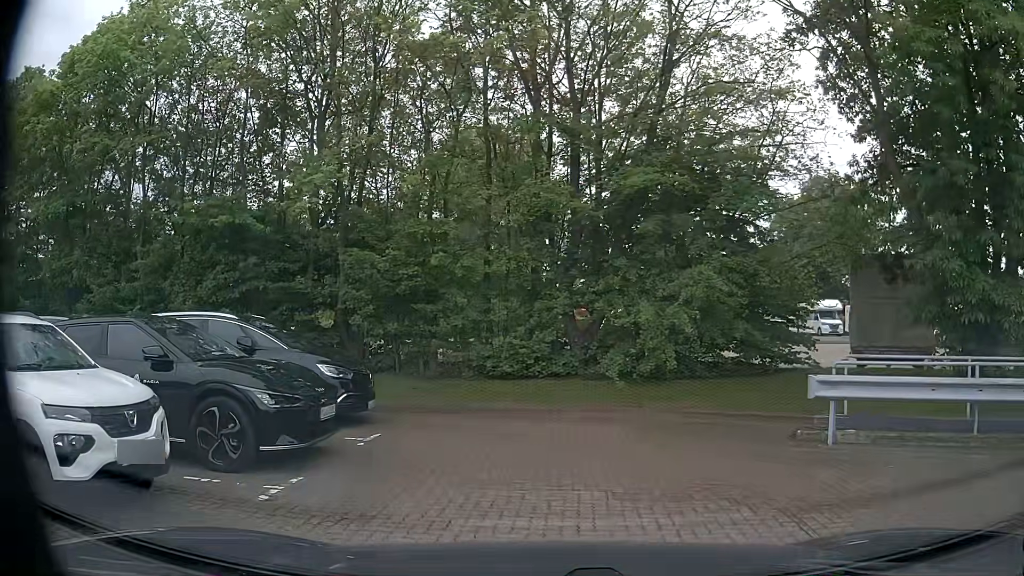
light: Day
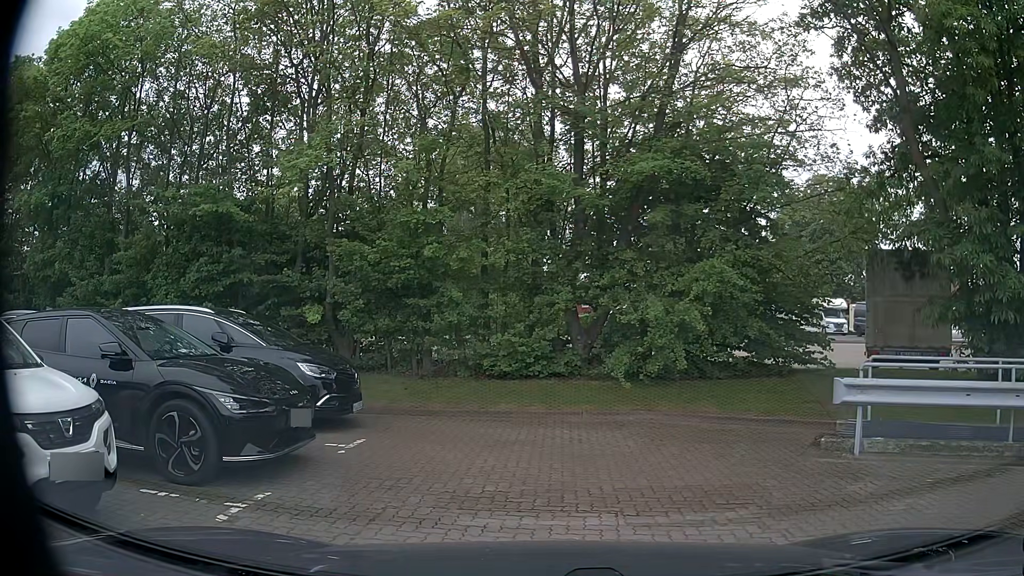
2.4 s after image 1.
(0.0, +0.8) m; 0°
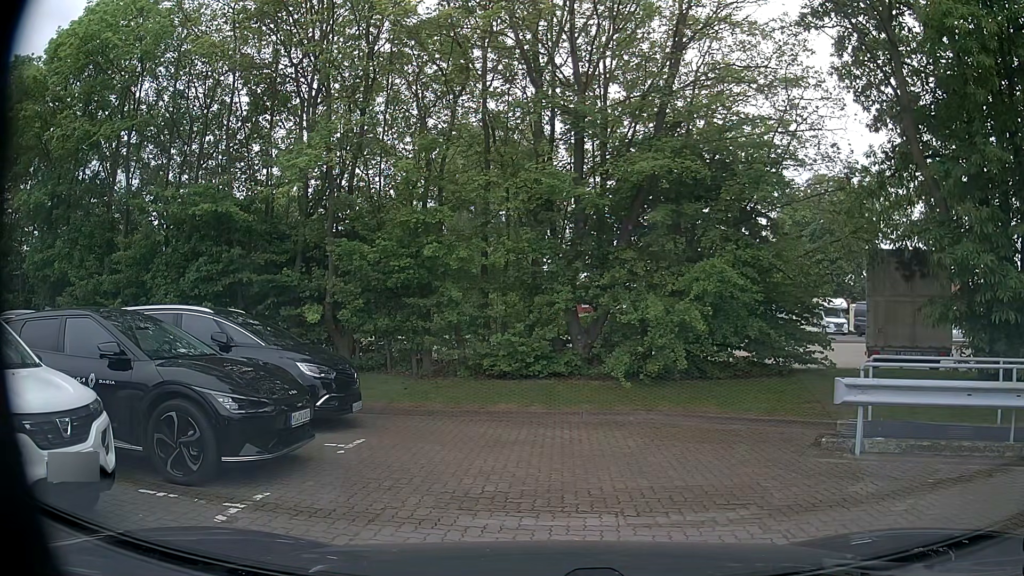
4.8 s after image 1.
(0.0, +0.1) m; 0°
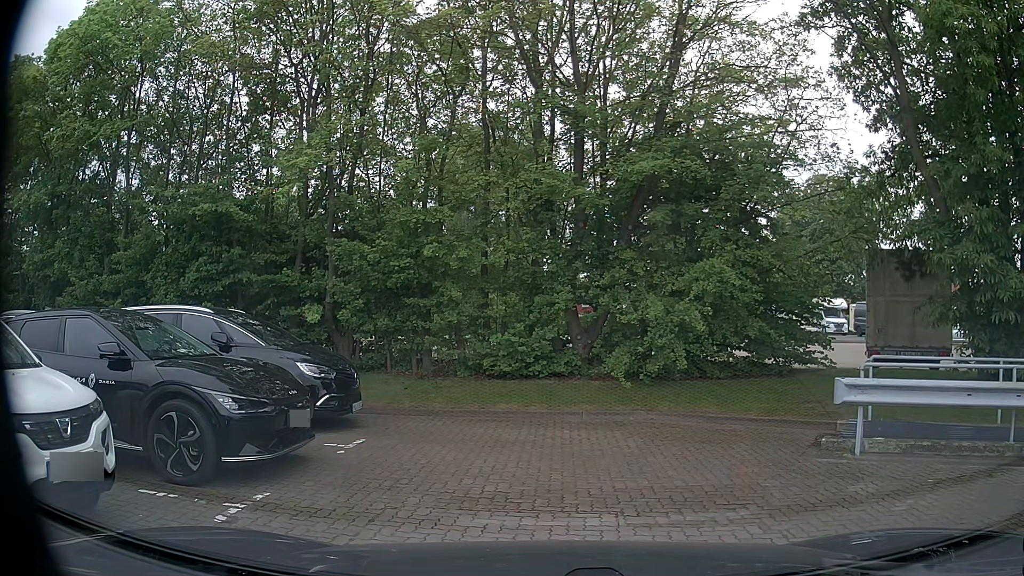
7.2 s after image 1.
(0.0, +0.1) m; 0°
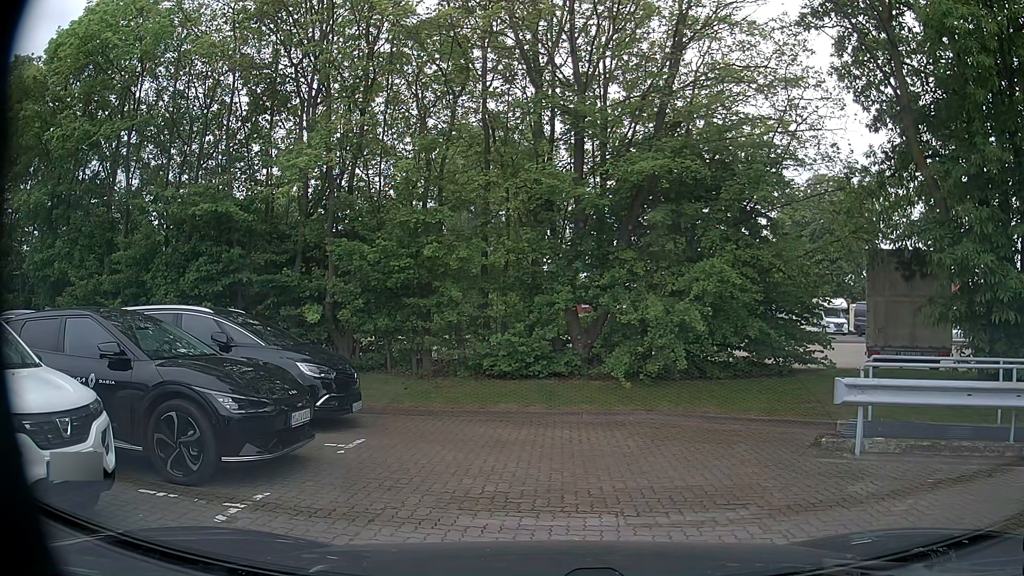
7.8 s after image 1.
(0.0, 0.0) m; 0°
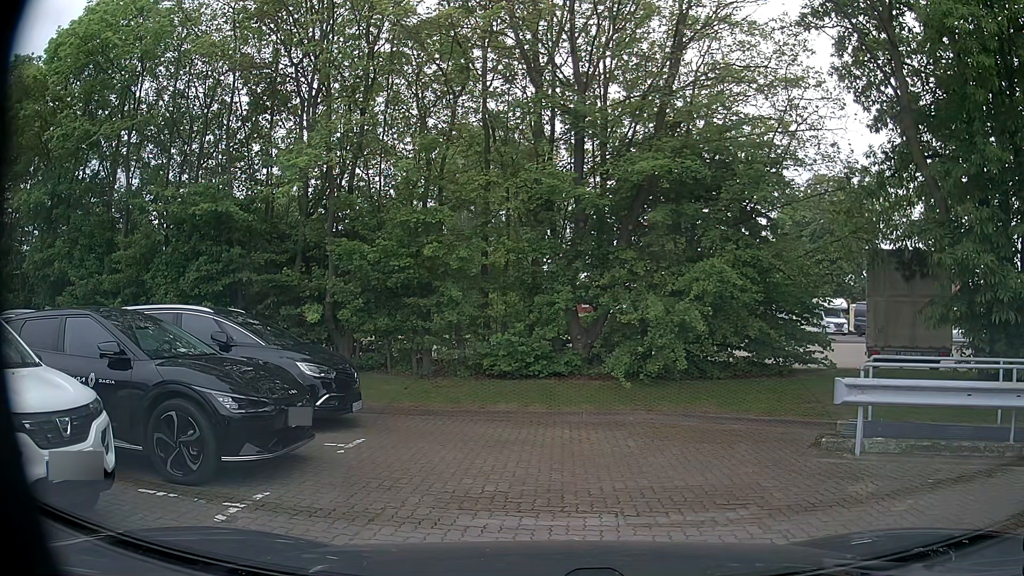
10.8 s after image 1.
(0.0, 0.0) m; 0°
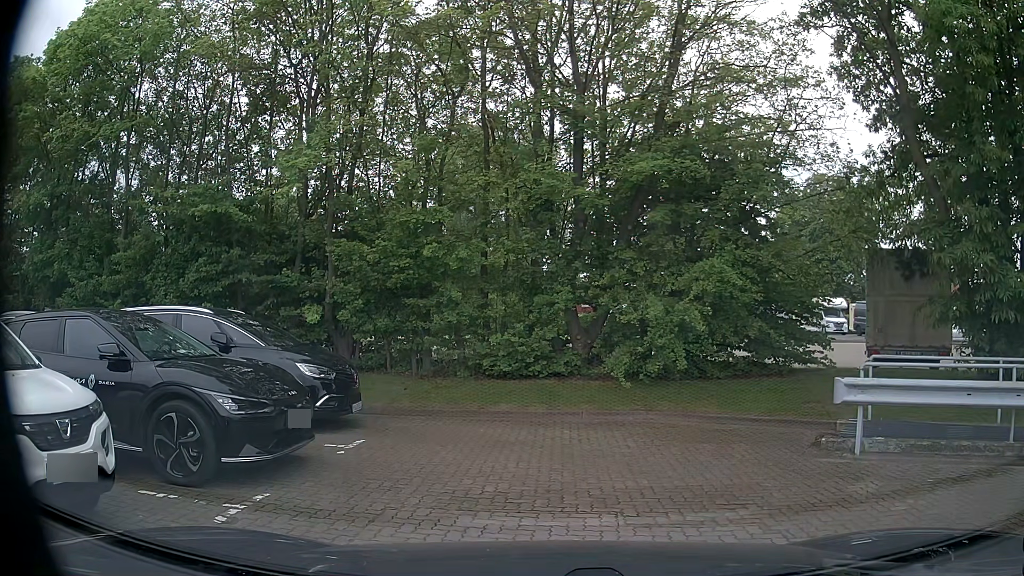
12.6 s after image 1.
(0.0, 0.0) m; 0°
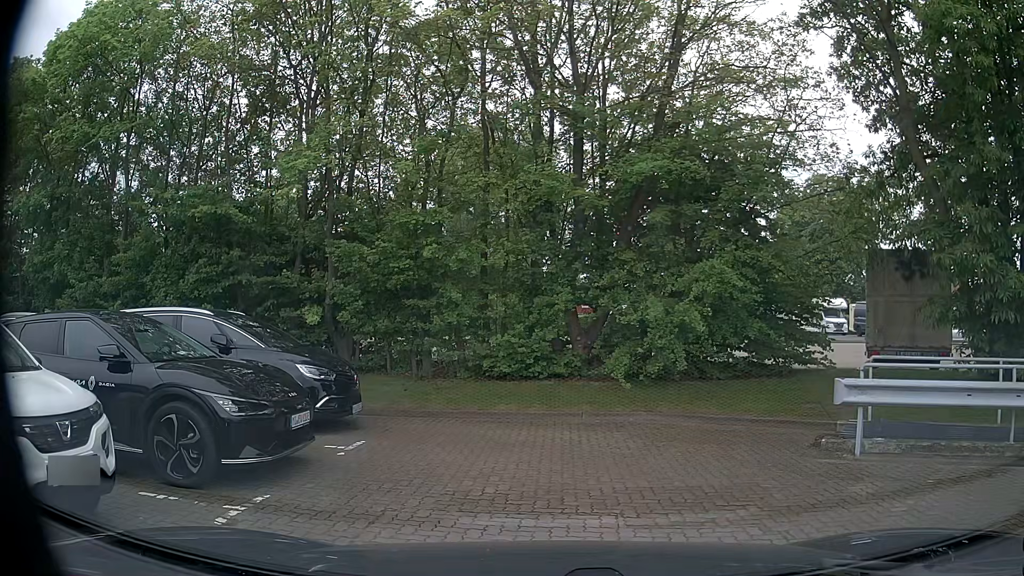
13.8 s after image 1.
(0.0, 0.0) m; 0°
